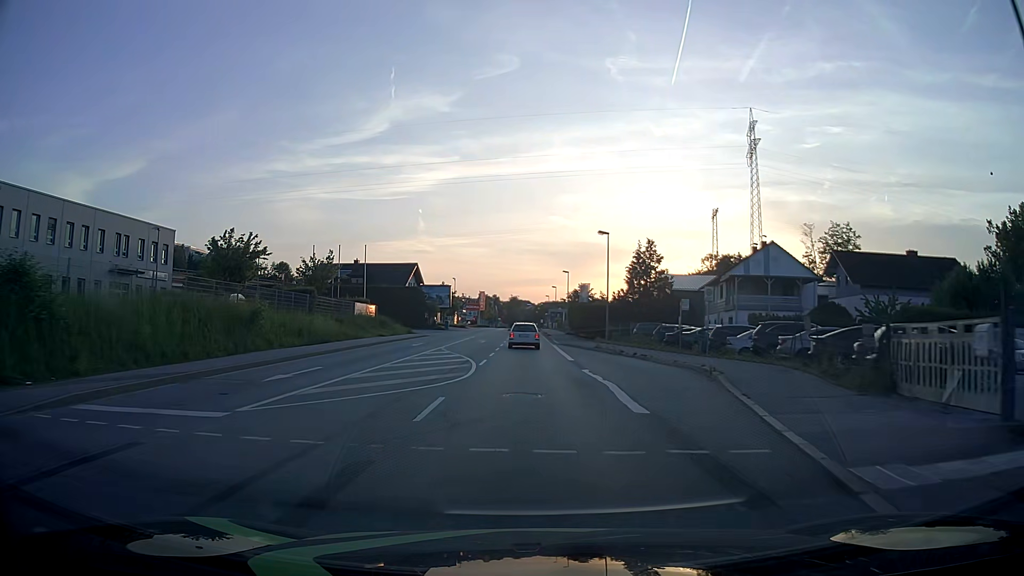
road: primary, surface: asphalt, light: Day
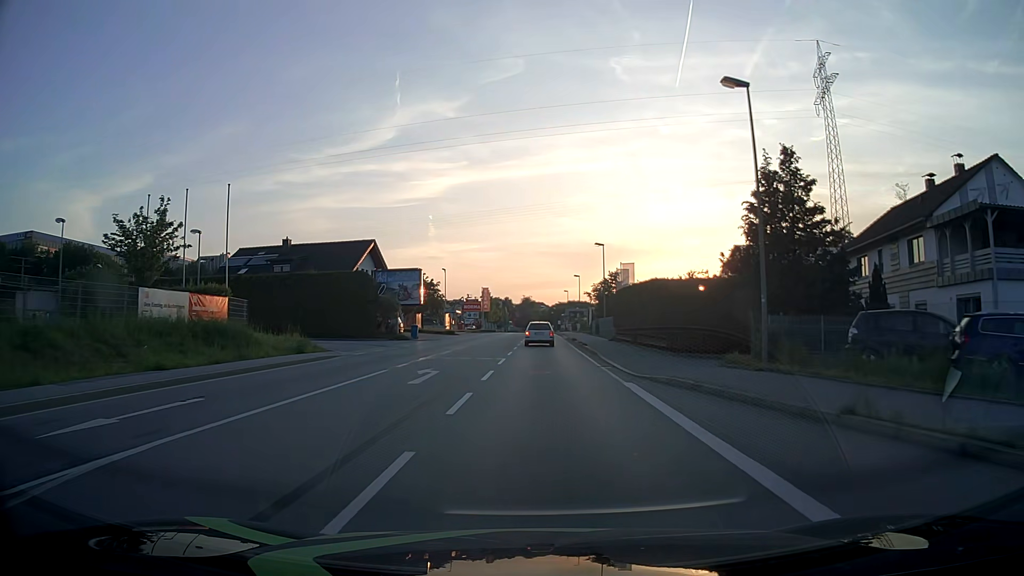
(-0.4, +30.4) m; -1°
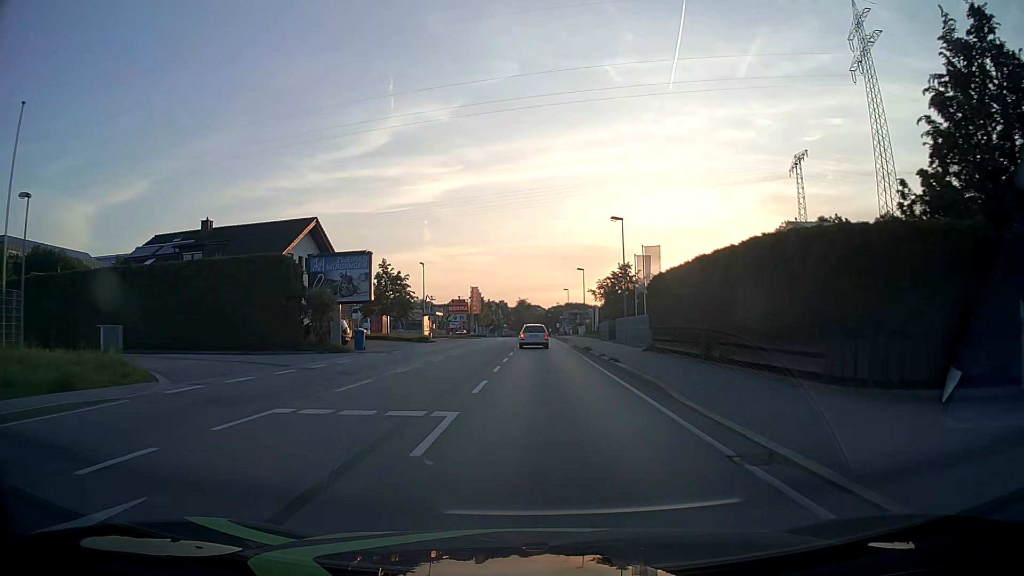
(0.0, +15.2) m; 0°
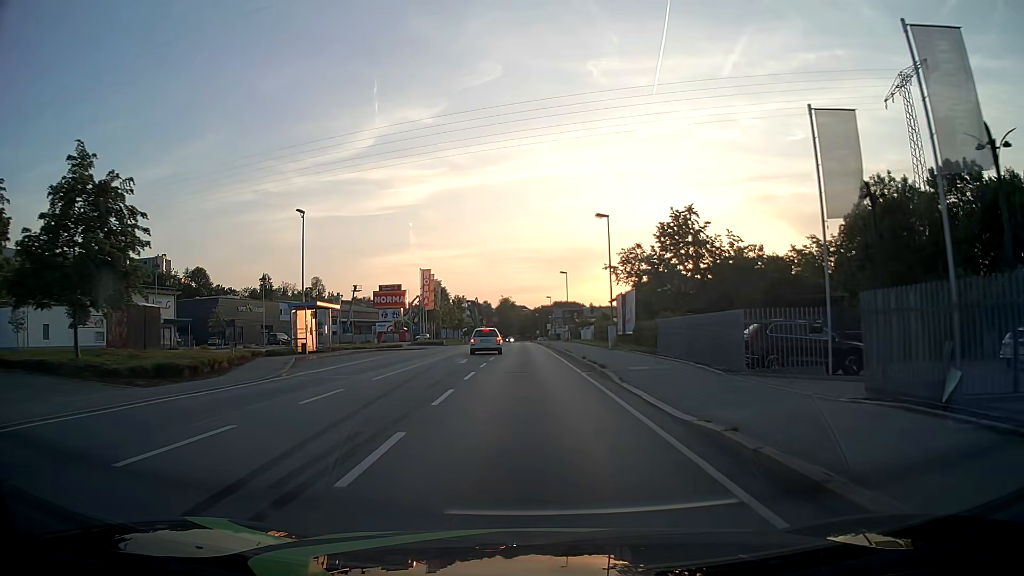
(+0.3, +37.9) m; +1°
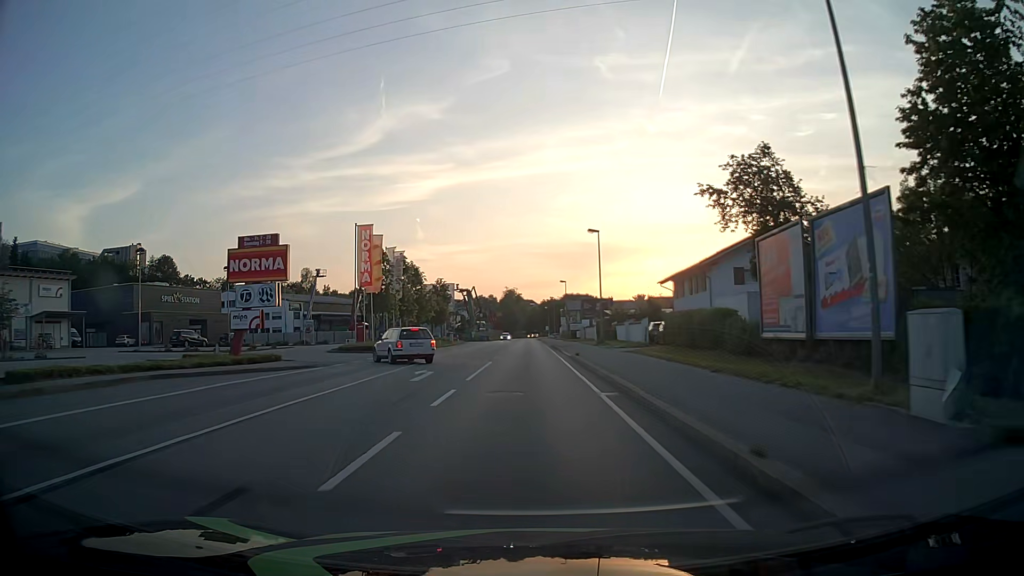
(-0.1, +30.3) m; -1°
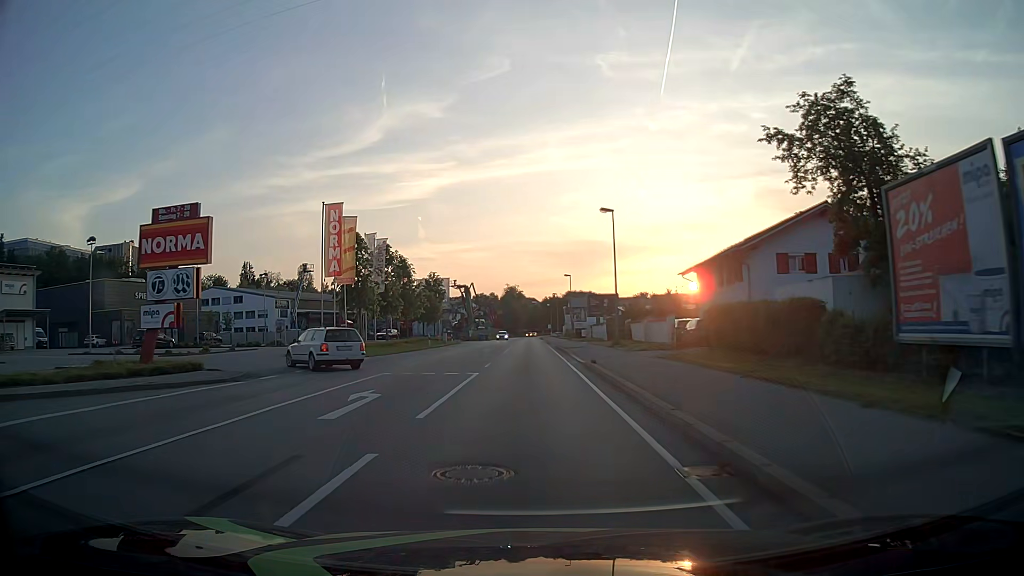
(0.0, +7.6) m; 0°
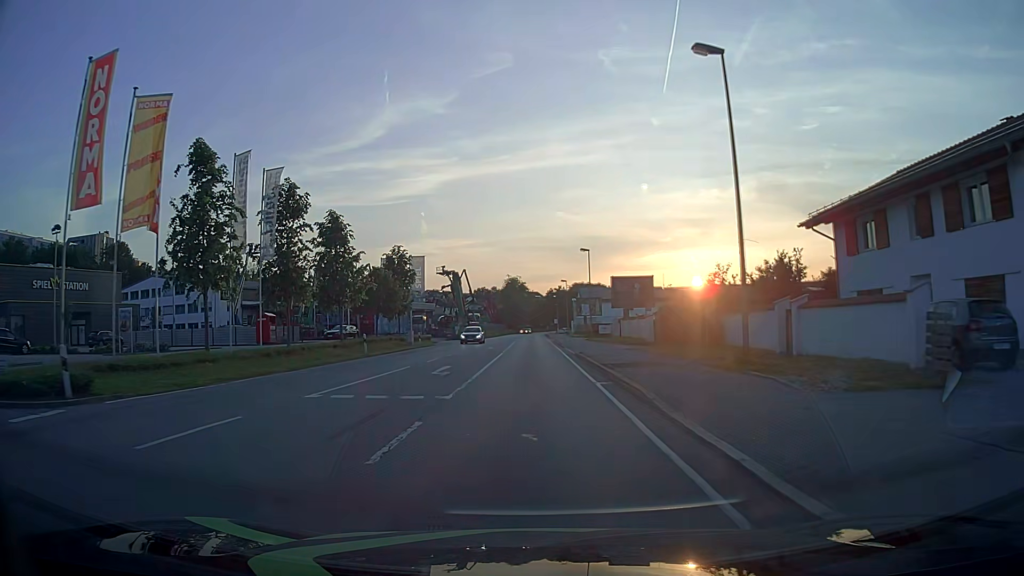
(-0.1, +22.9) m; -1°
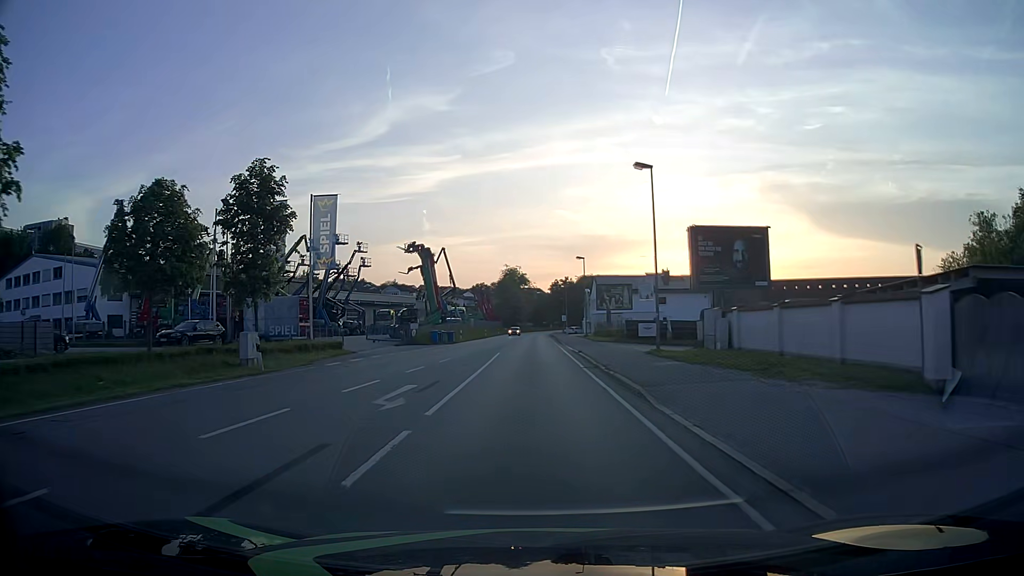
(+0.1, +30.7) m; 0°
